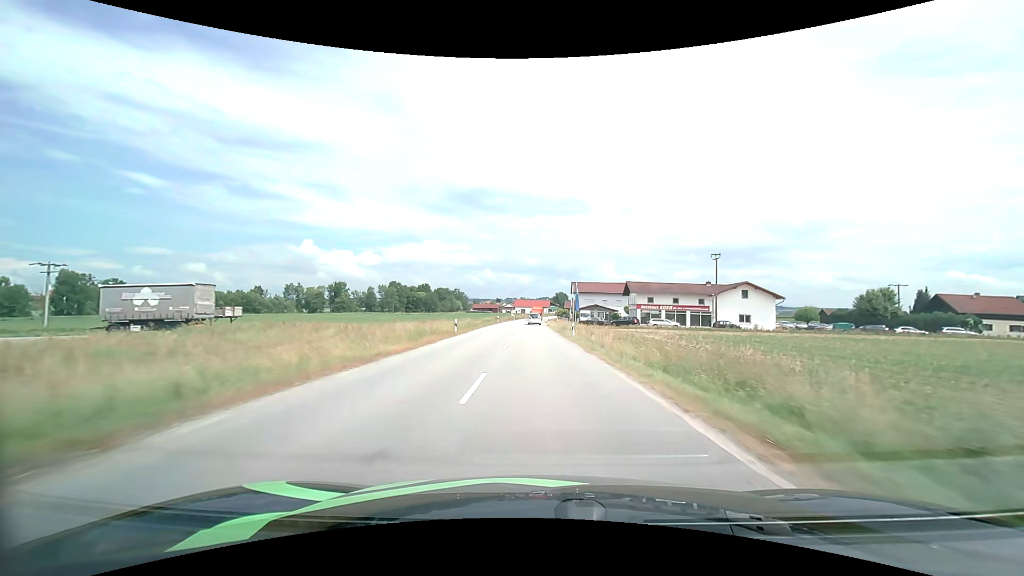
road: secondary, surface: asphalt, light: Day
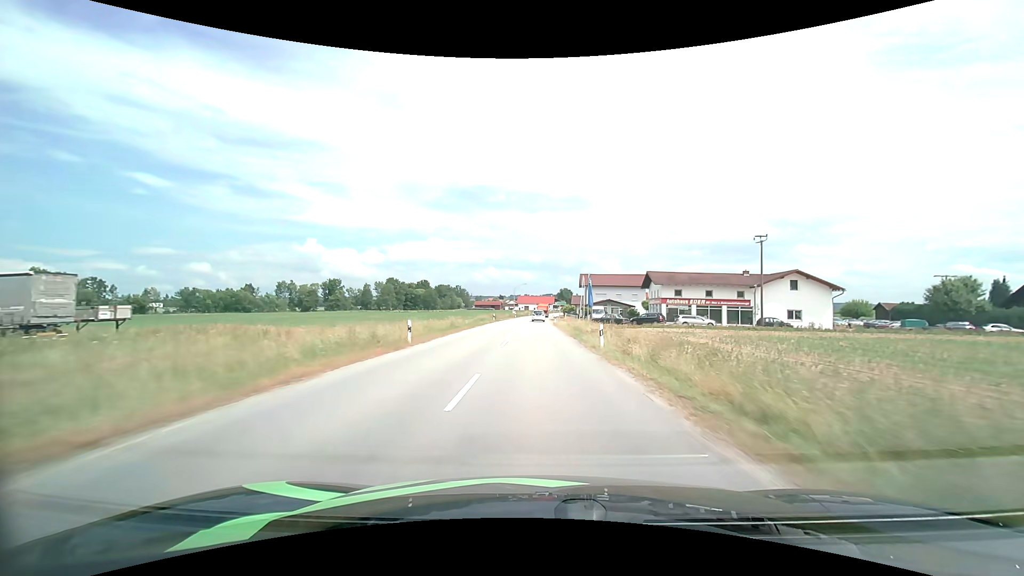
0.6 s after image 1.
(-0.1, +12.6) m; 0°
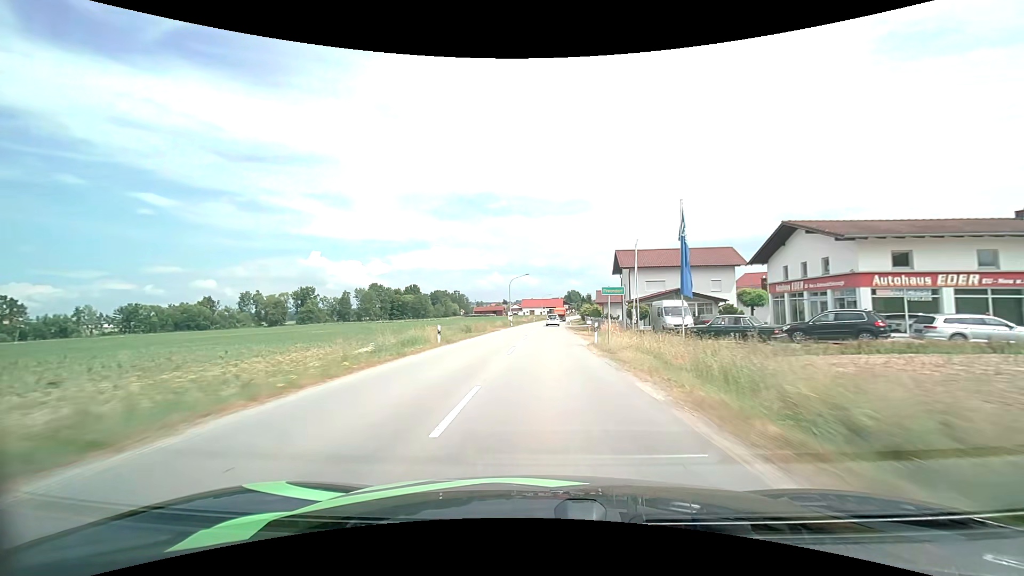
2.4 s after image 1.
(-0.4, +37.3) m; -1°
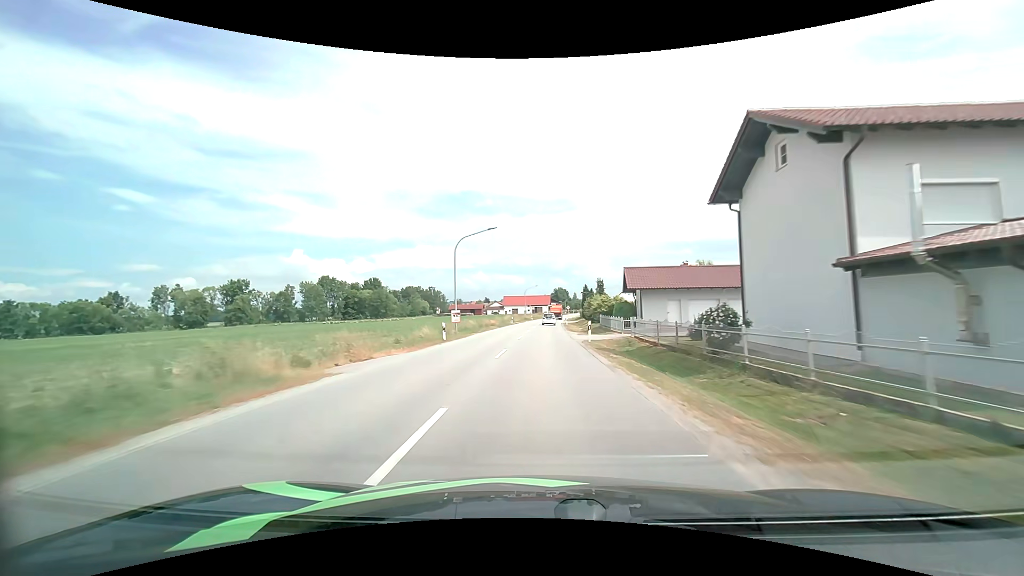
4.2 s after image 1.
(+0.6, +38.3) m; +2°
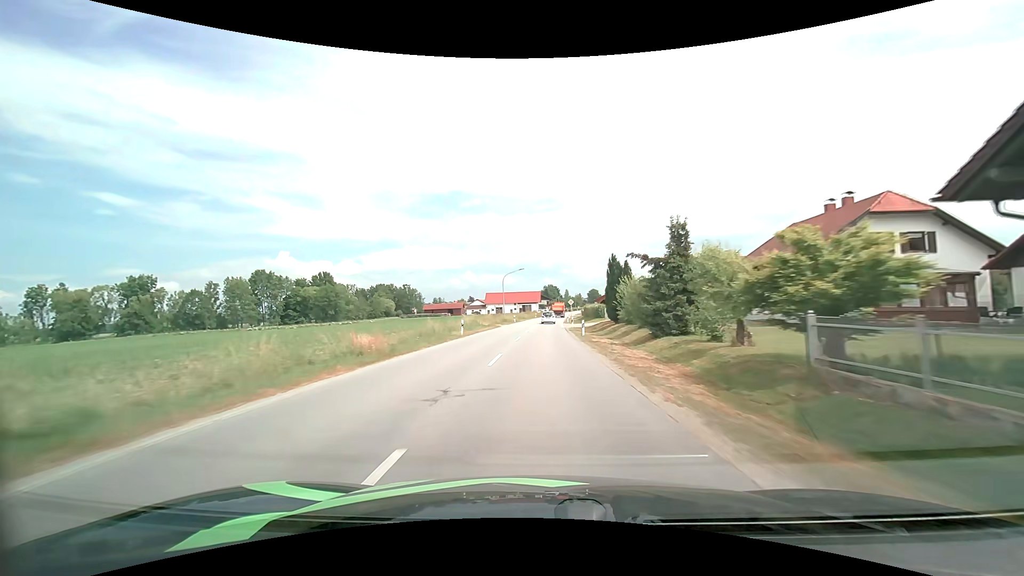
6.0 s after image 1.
(+0.4, +38.1) m; +1°
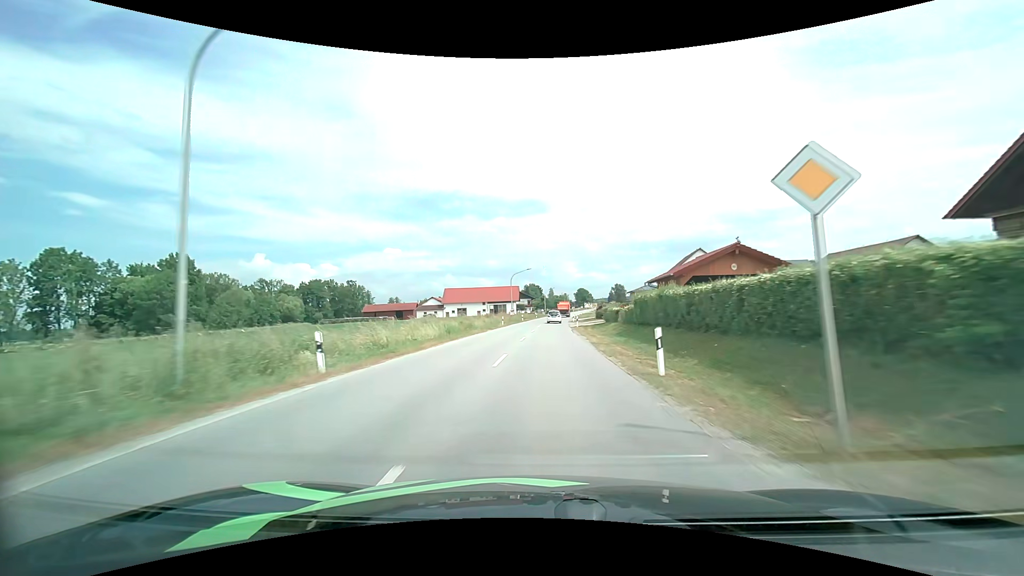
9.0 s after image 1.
(+1.0, +60.4) m; +2°
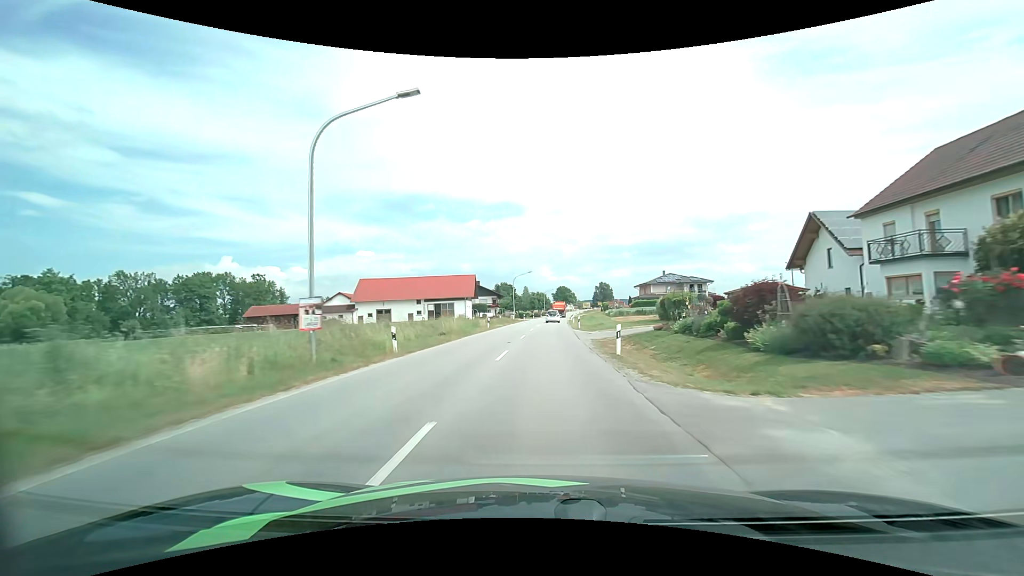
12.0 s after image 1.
(+1.6, +58.1) m; +3°
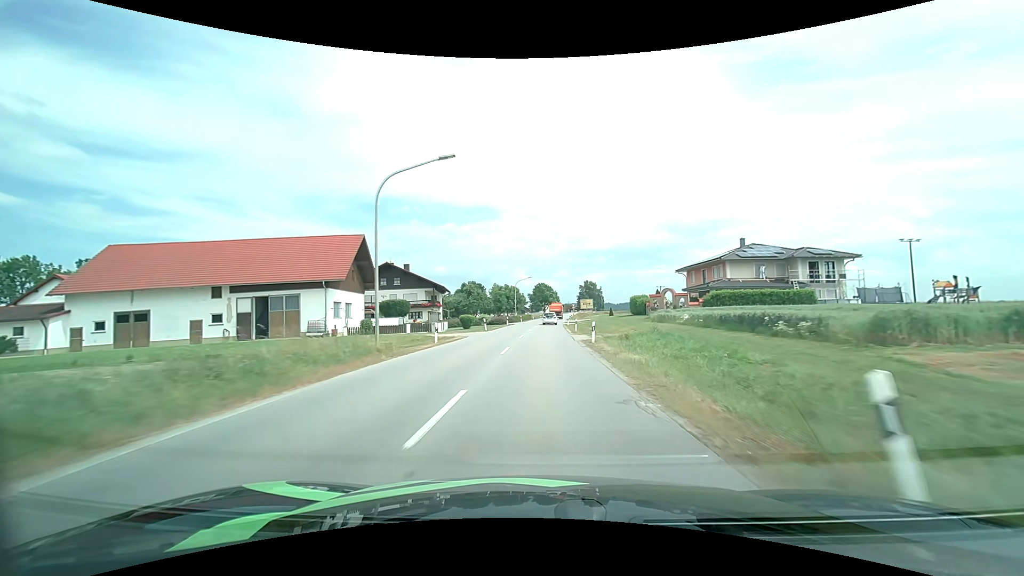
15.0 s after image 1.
(+1.4, +57.0) m; +3°
(0, +10) (0, +20) (0, +30) (0, +40) (+1, +50) (+1, +60) (+2, +70) (+2, +80) (+3, +90) (+4, +100) m
